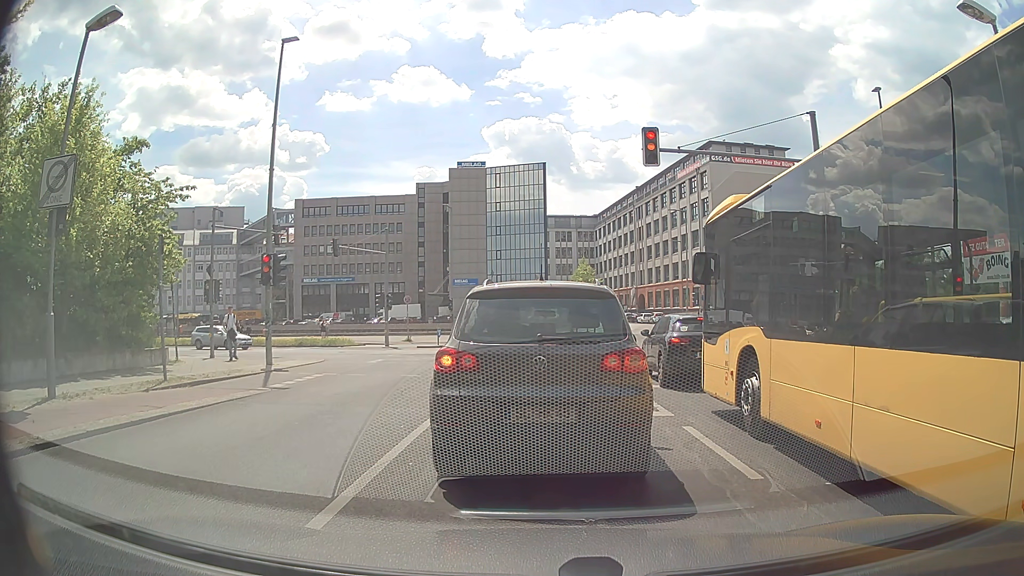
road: unclassified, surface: asphalt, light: Day
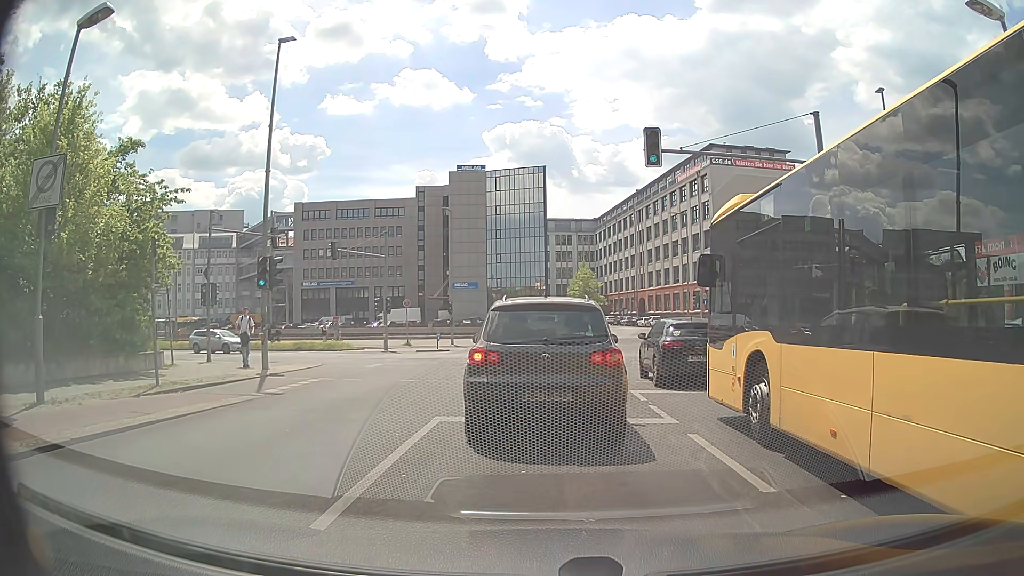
(0.0, +0.3) m; 0°
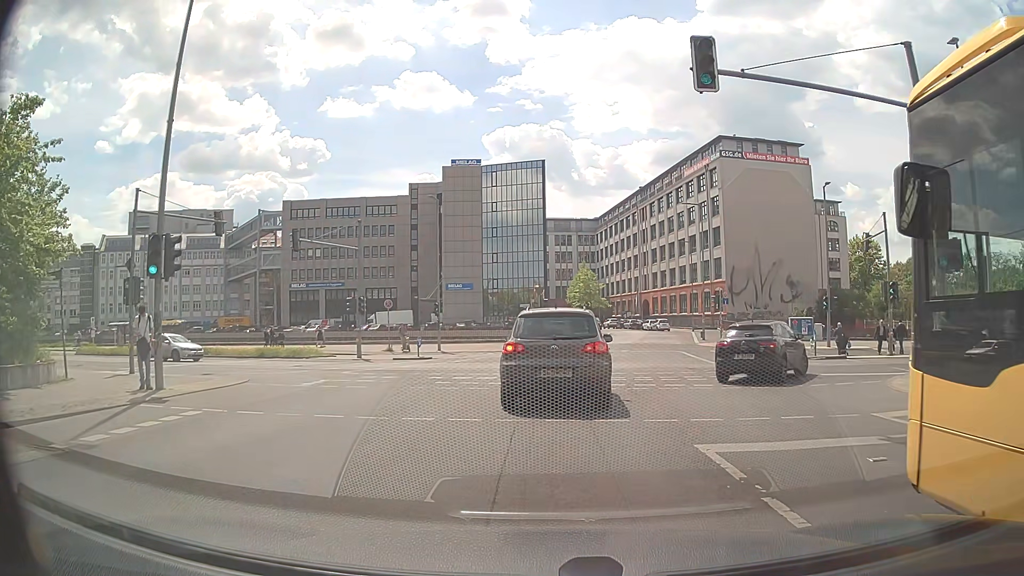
(-0.3, +6.5) m; -2°
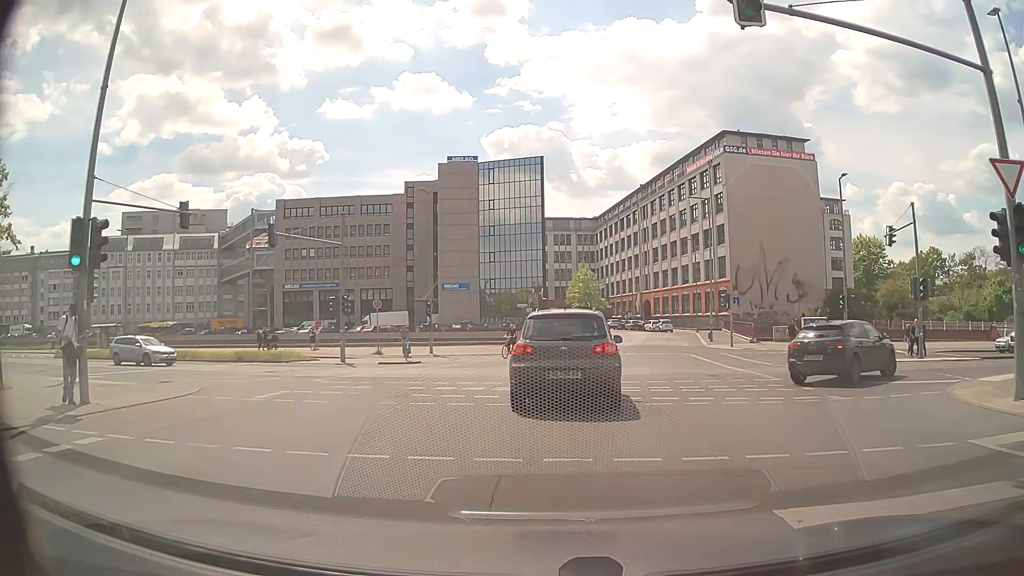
(0.0, +2.9) m; 0°
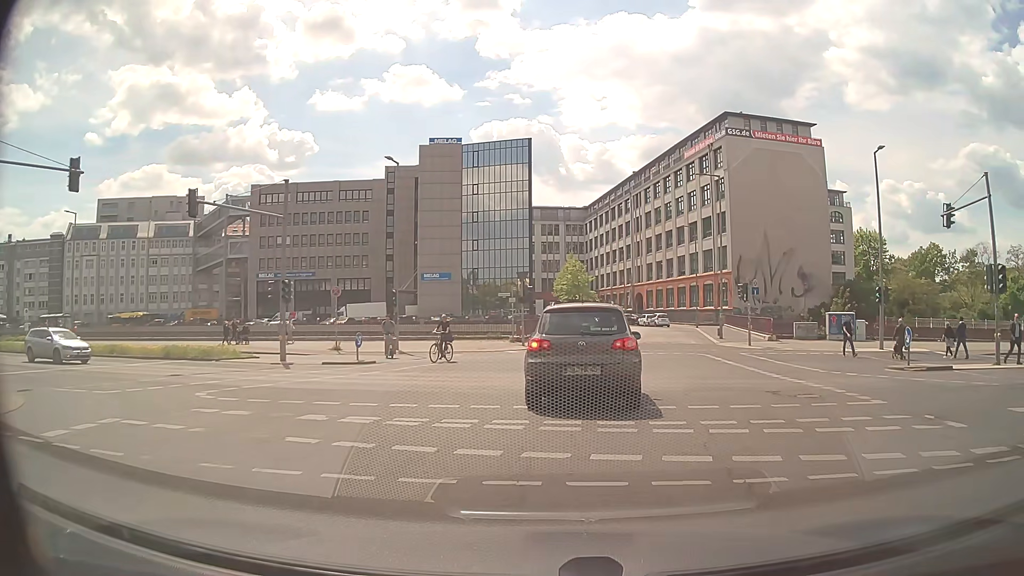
(0.0, +6.5) m; +1°
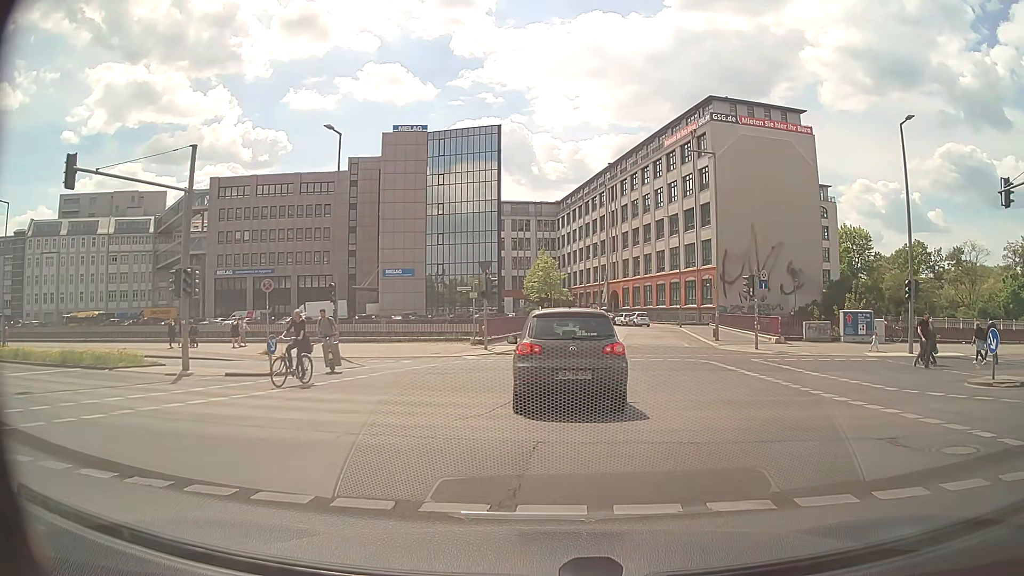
(+0.1, +5.9) m; +2°
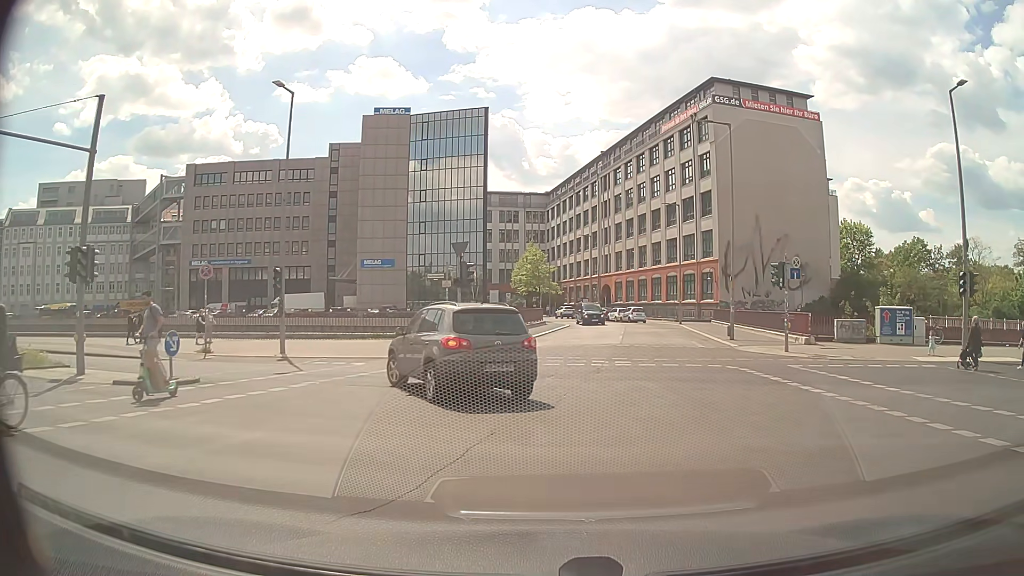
(+0.1, +5.4) m; 0°
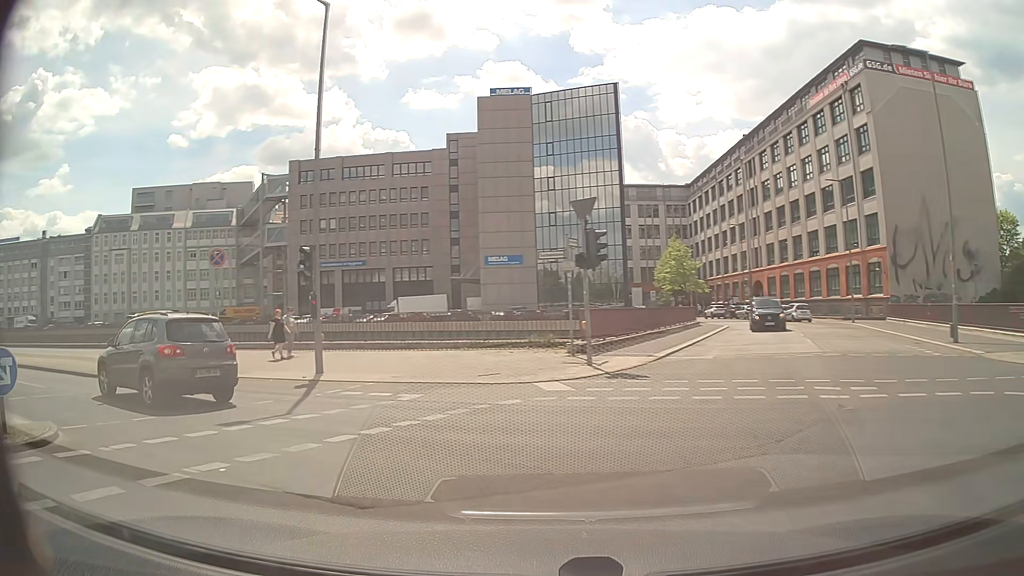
(-0.2, +9.4) m; -12°
(-4, +9) (-12, +15) (-20, +20) (-29, +24) (-38, +28) (-47, +33) (-57, +37) (-66, +41) (-75, +44) (-84, +48) m
